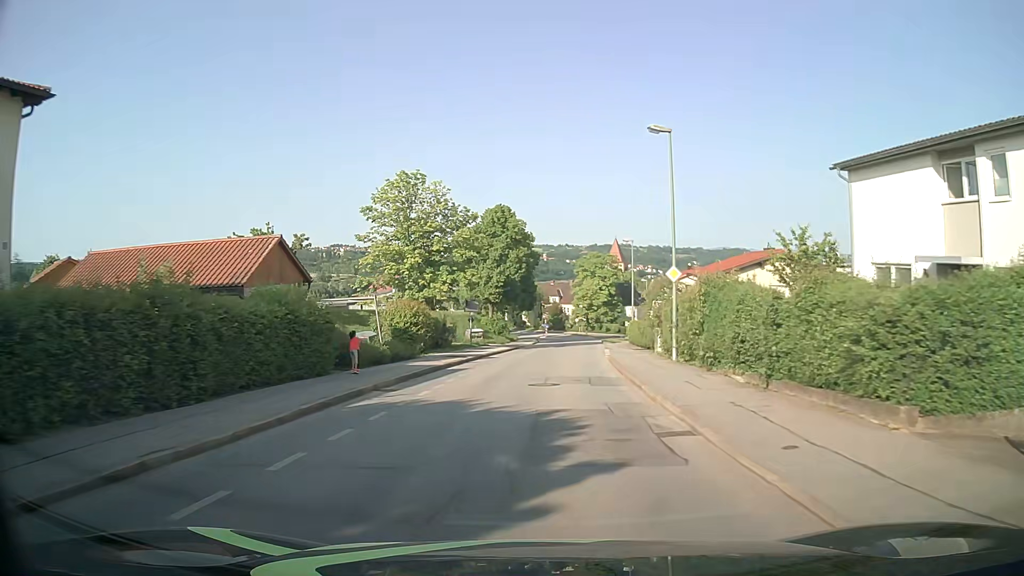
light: Day
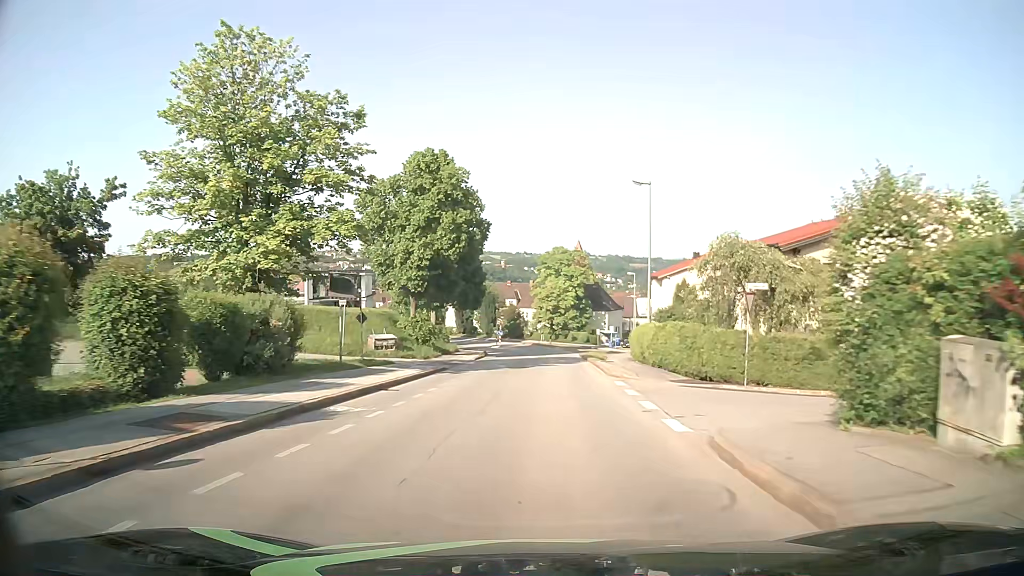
(+0.8, +22.9) m; +4°
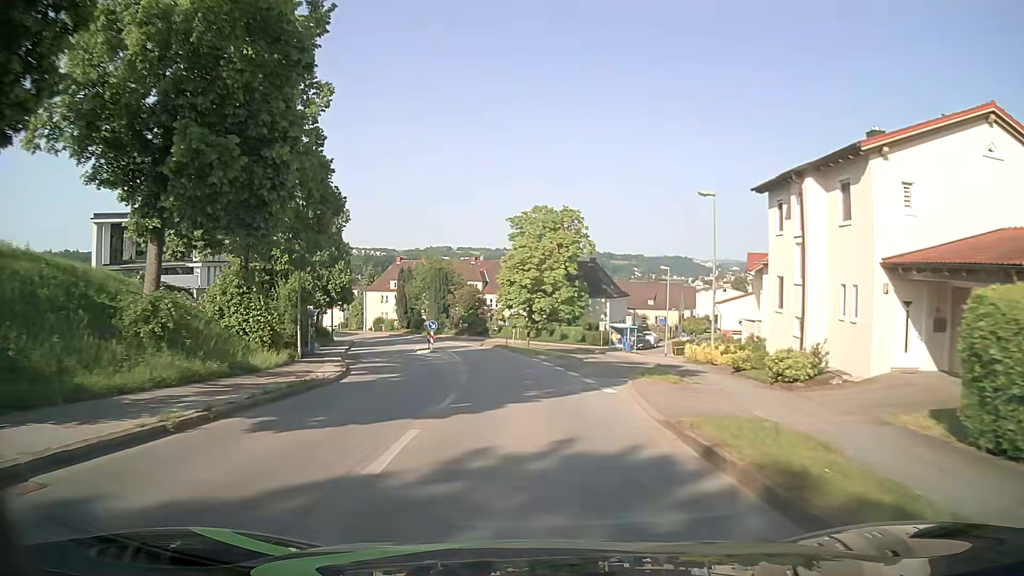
(+1.2, +38.1) m; +2°
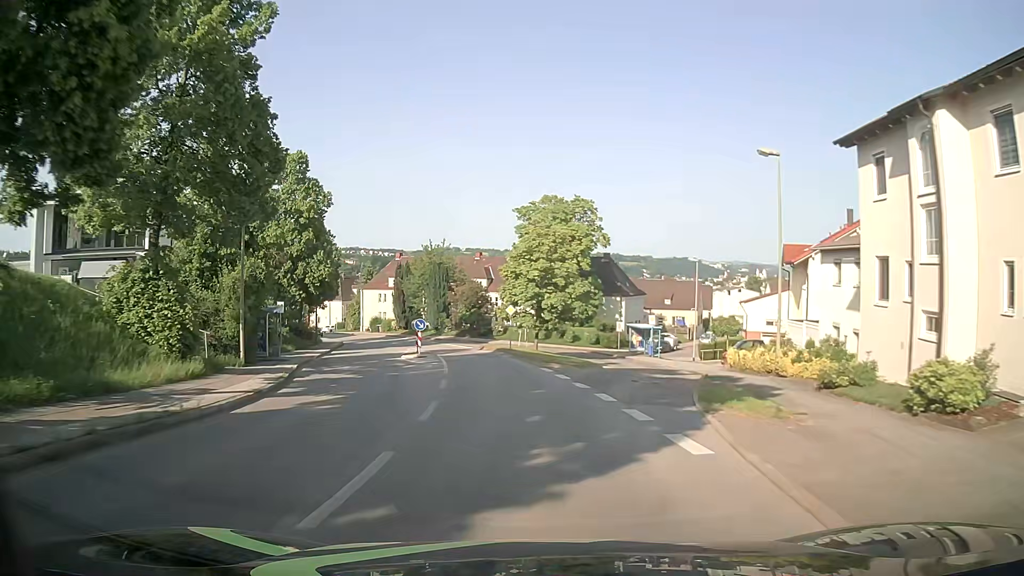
(0.0, +7.6) m; 0°
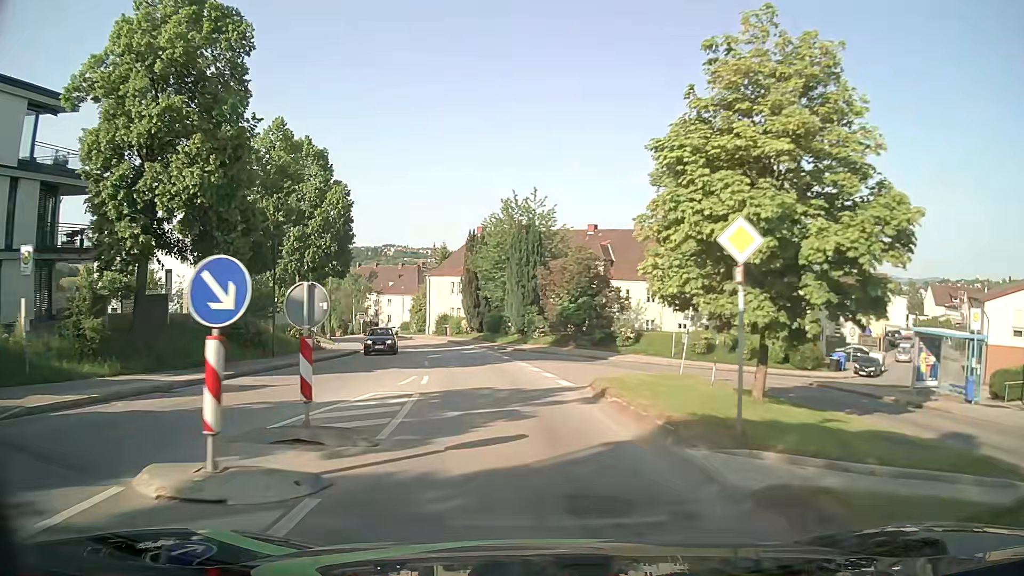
(-2.3, +30.2) m; -9°
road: residential
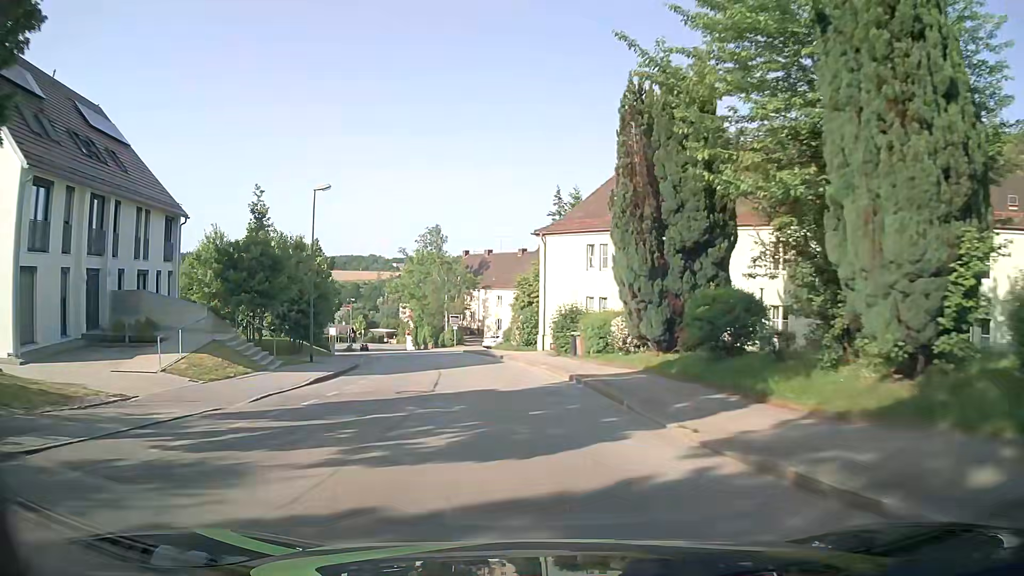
(-4.2, +37.8) m; -12°
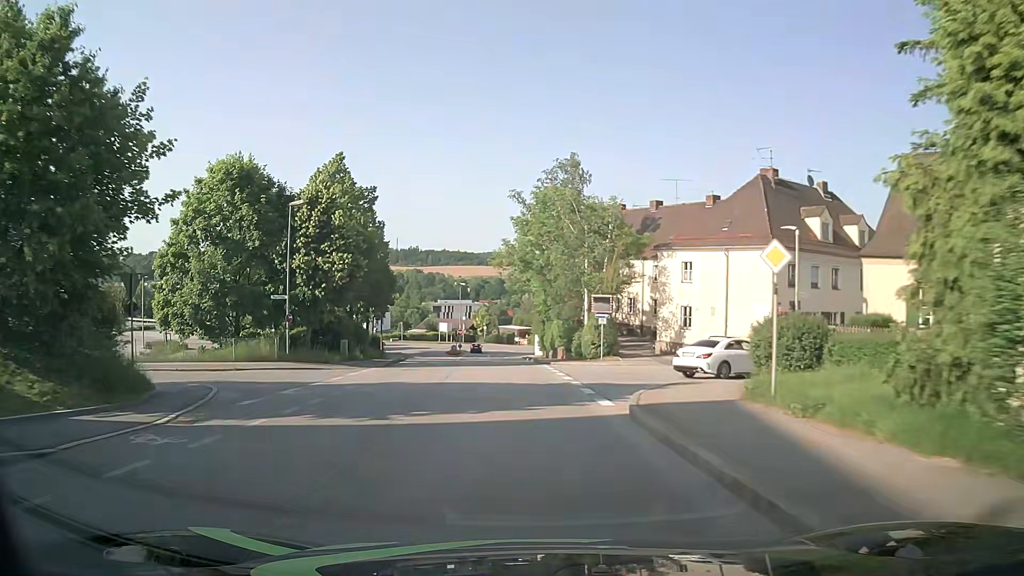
(-3.9, +37.8) m; -12°
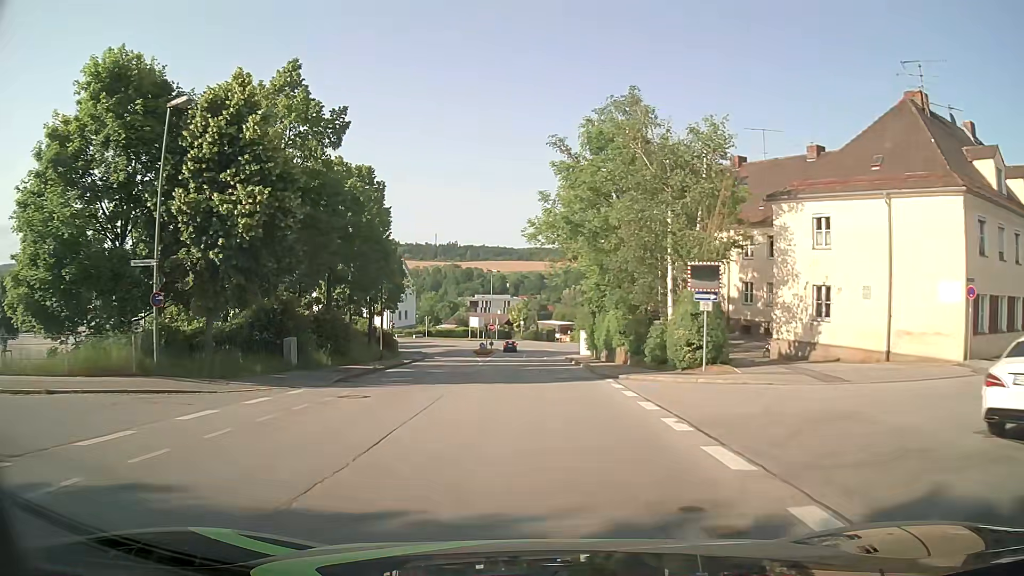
(-0.6, +15.3) m; -4°
(0, +10) (-1, +20) (-1, +30) (-2, +40) (-3, +50) (-3, +60) (-3, +70) (-3, +80) (-3, +90) (-10, +97) m
